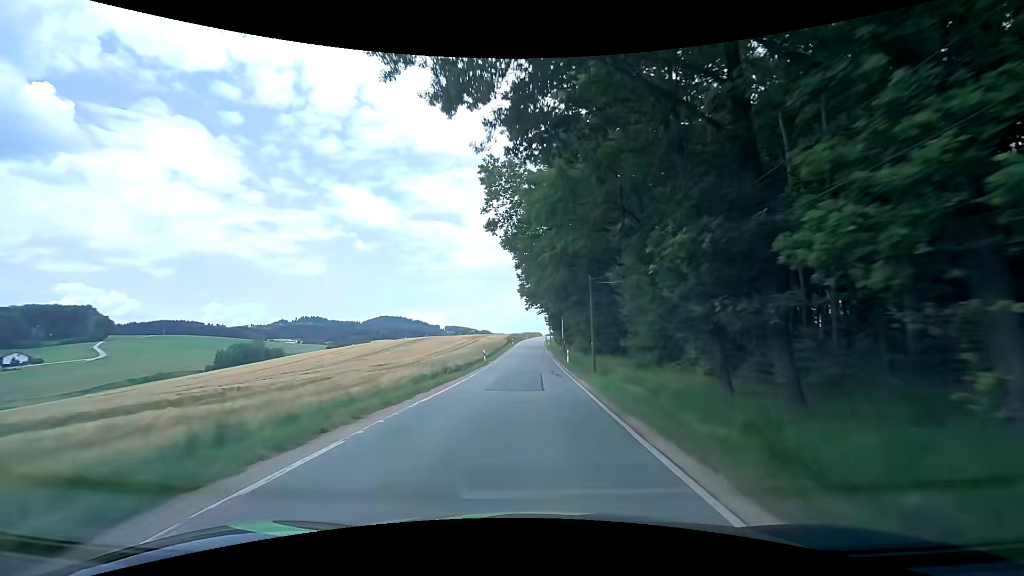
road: tertiary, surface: asphalt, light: Day
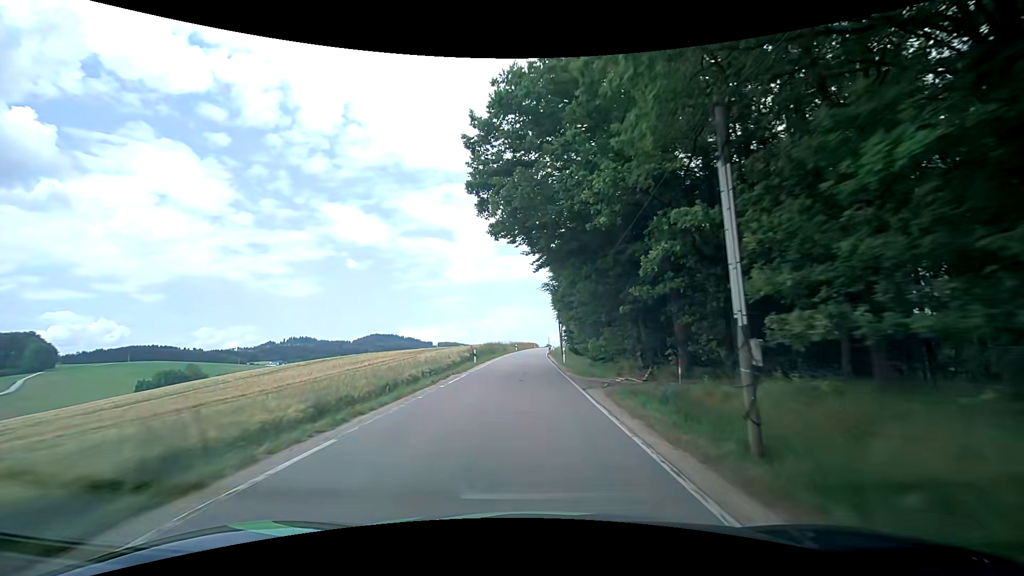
(+0.2, +49.5) m; +1°
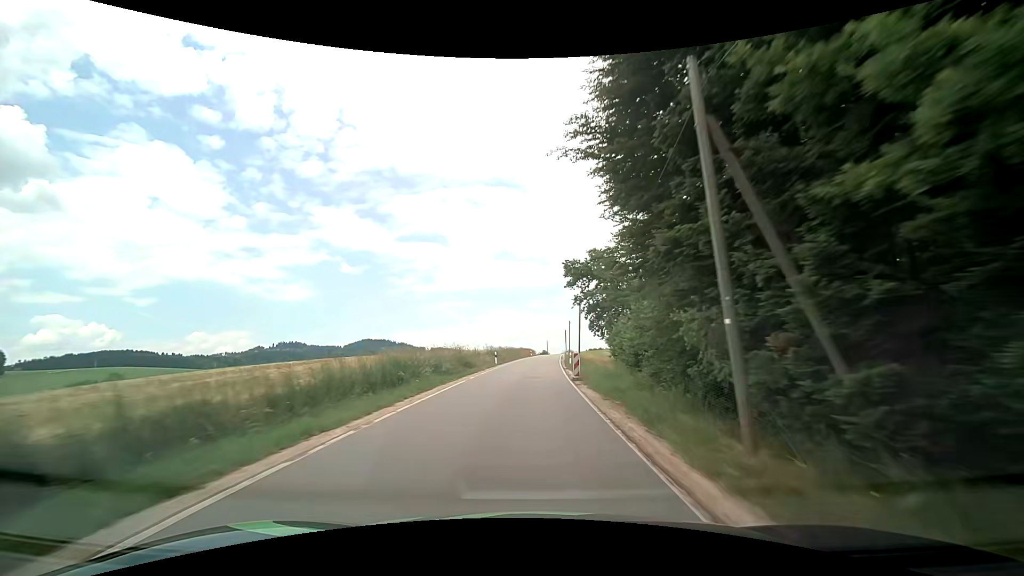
(-0.2, +39.9) m; 0°
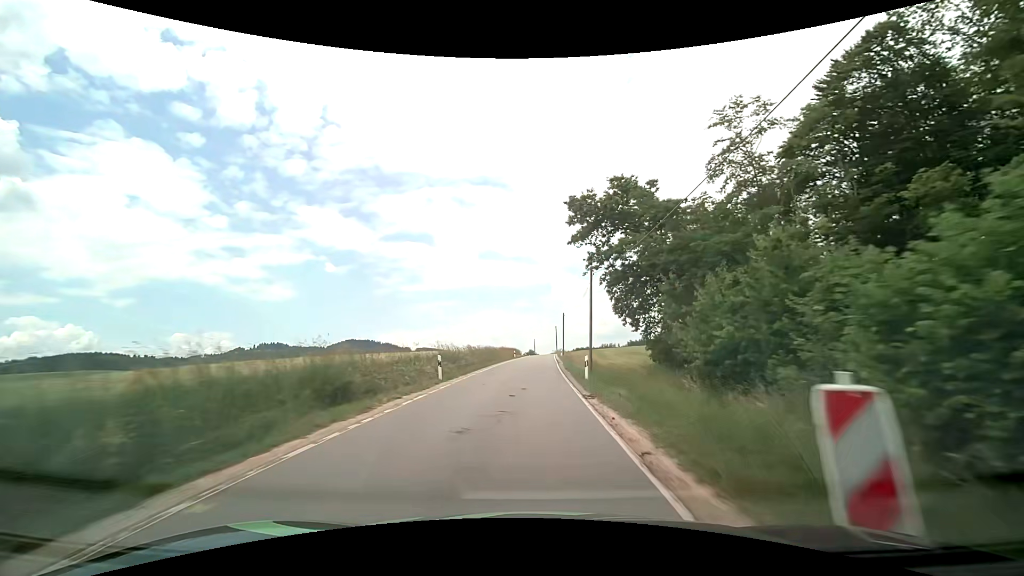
(+0.1, +19.7) m; +1°
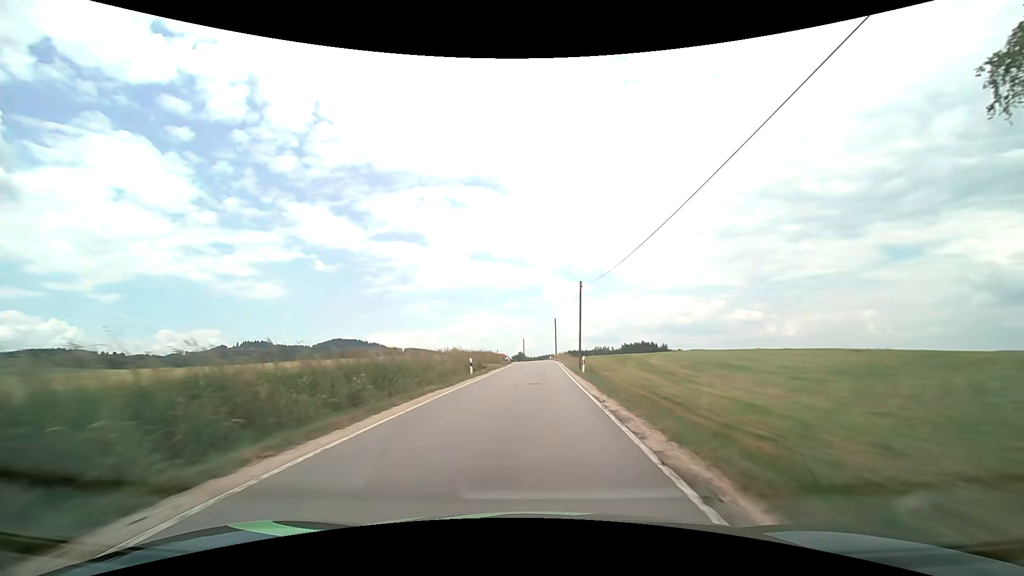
(+0.6, +38.5) m; +1°
